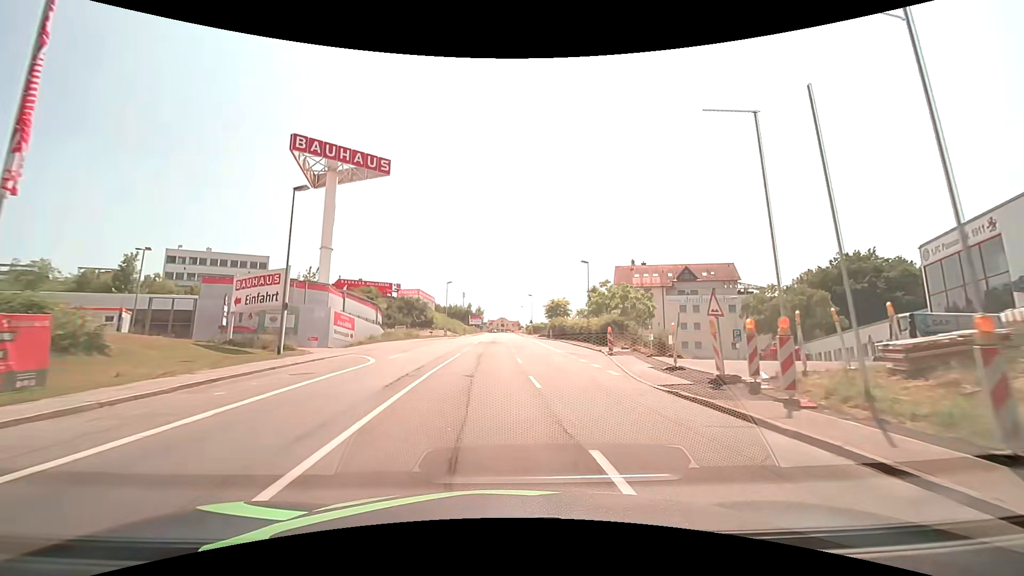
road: tertiary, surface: asphalt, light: Day
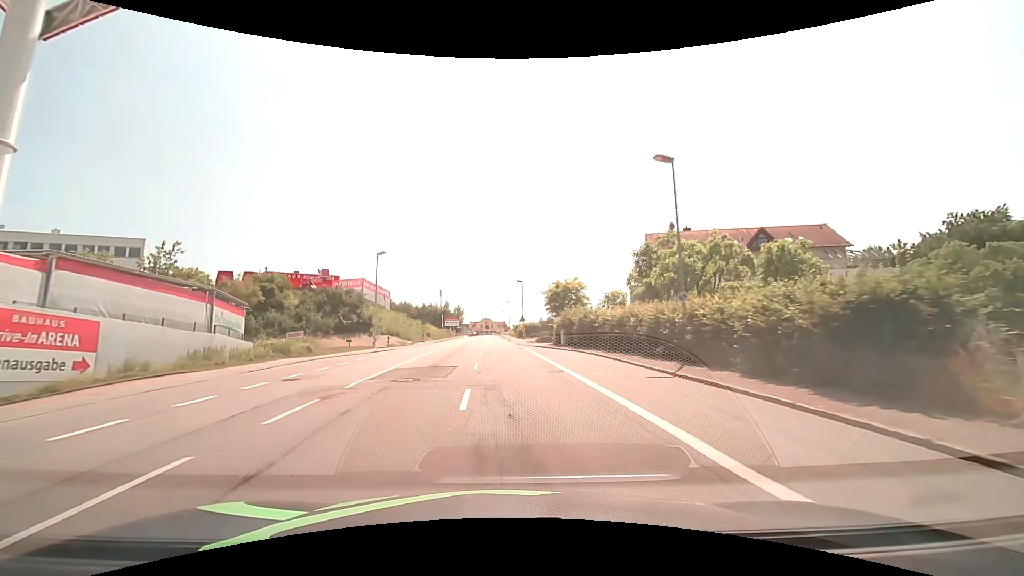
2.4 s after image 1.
(+0.9, +31.0) m; +2°
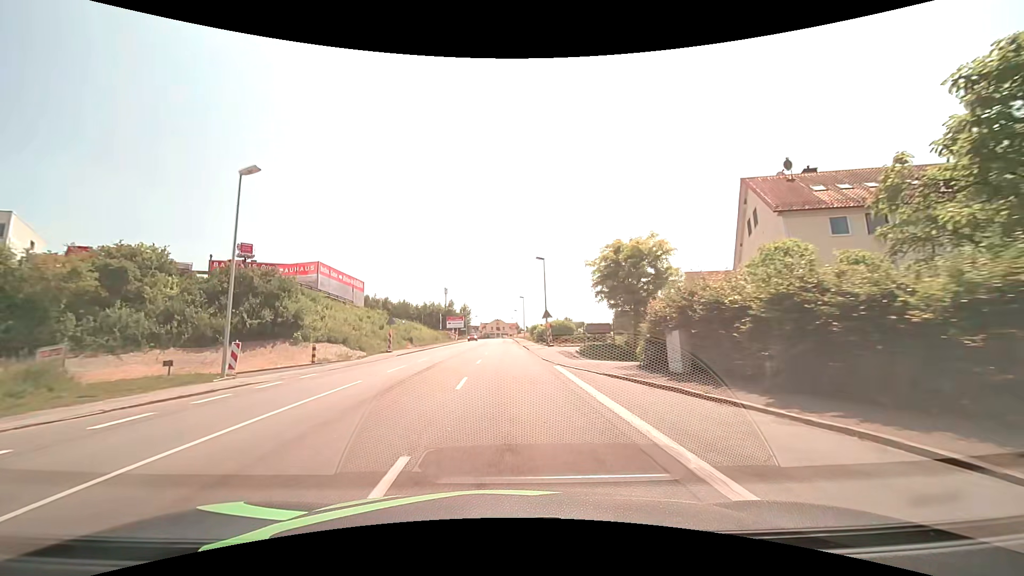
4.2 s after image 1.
(-0.3, +23.2) m; -1°
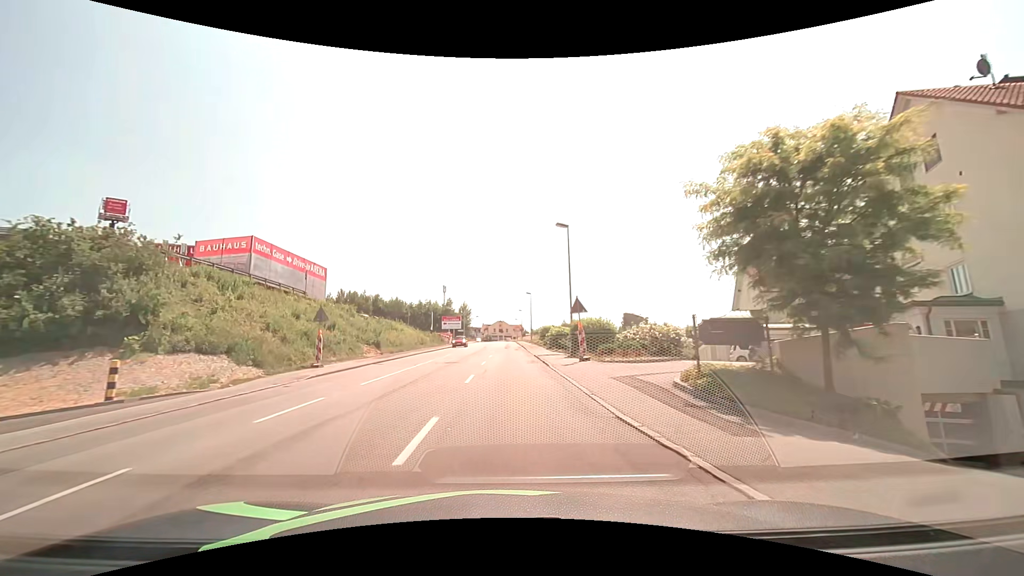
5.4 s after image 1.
(-0.2, +15.5) m; -1°
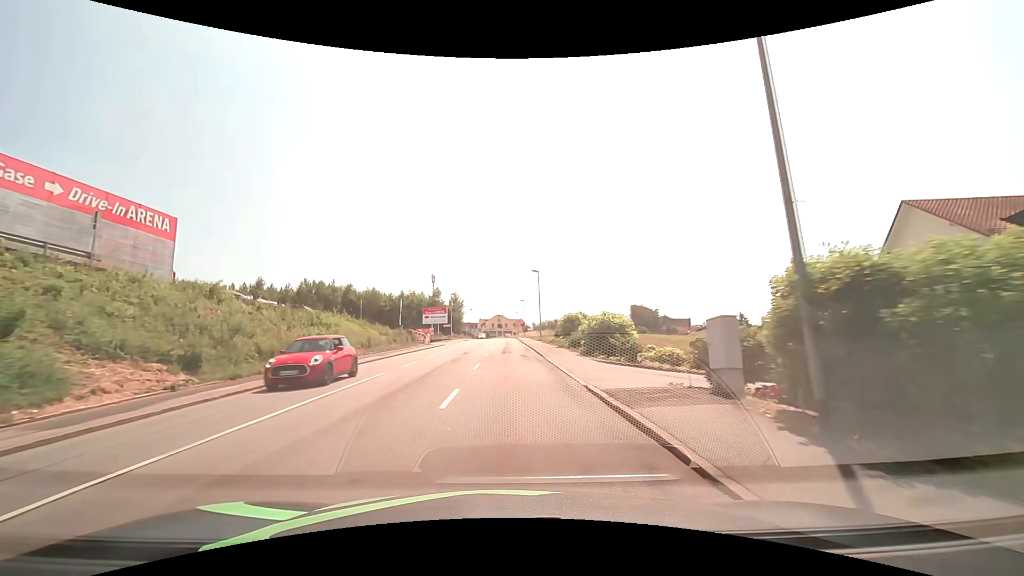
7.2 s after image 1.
(0.0, +23.3) m; 0°
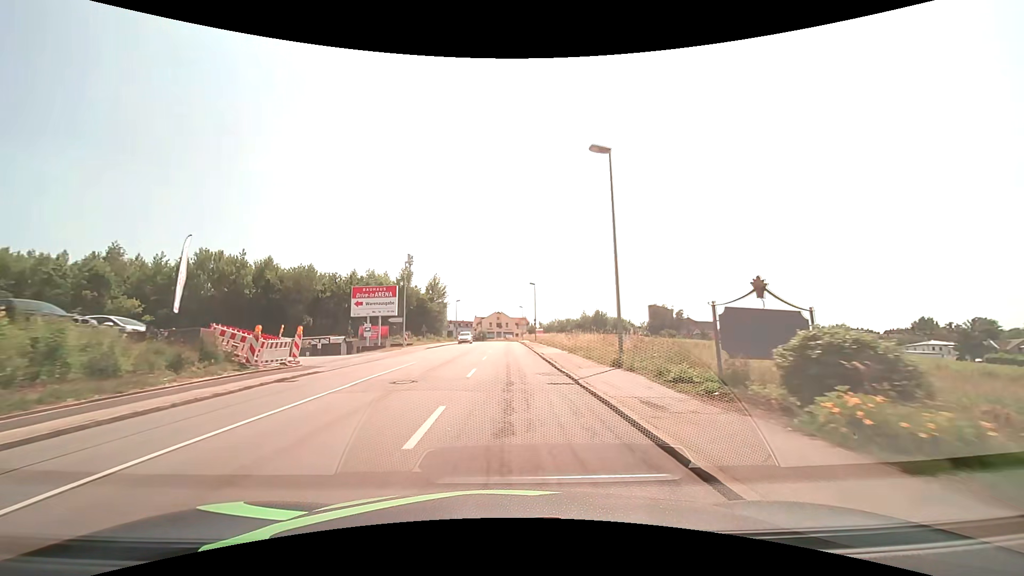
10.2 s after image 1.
(-0.1, +39.0) m; 0°
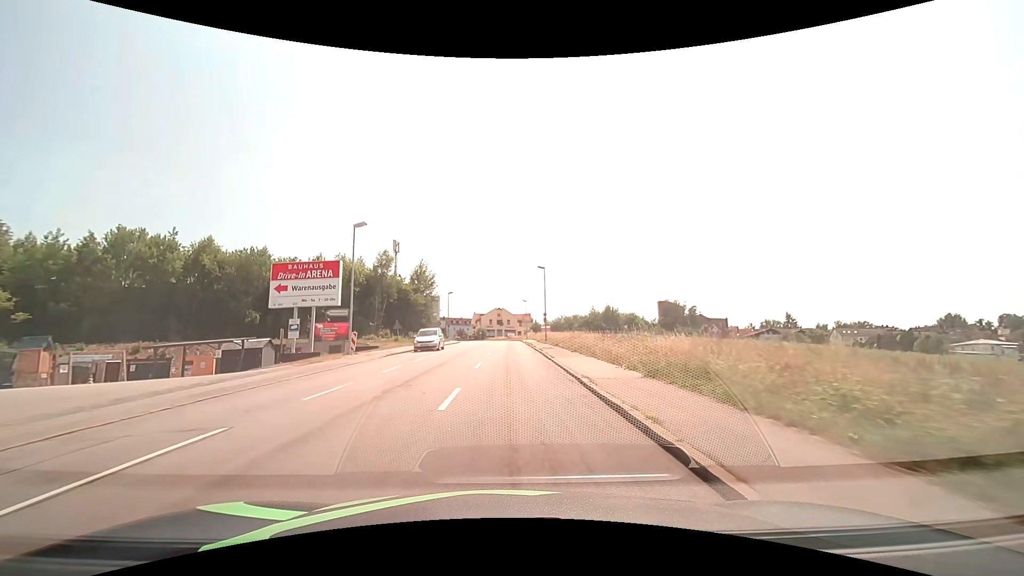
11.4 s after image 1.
(0.0, +15.6) m; 0°
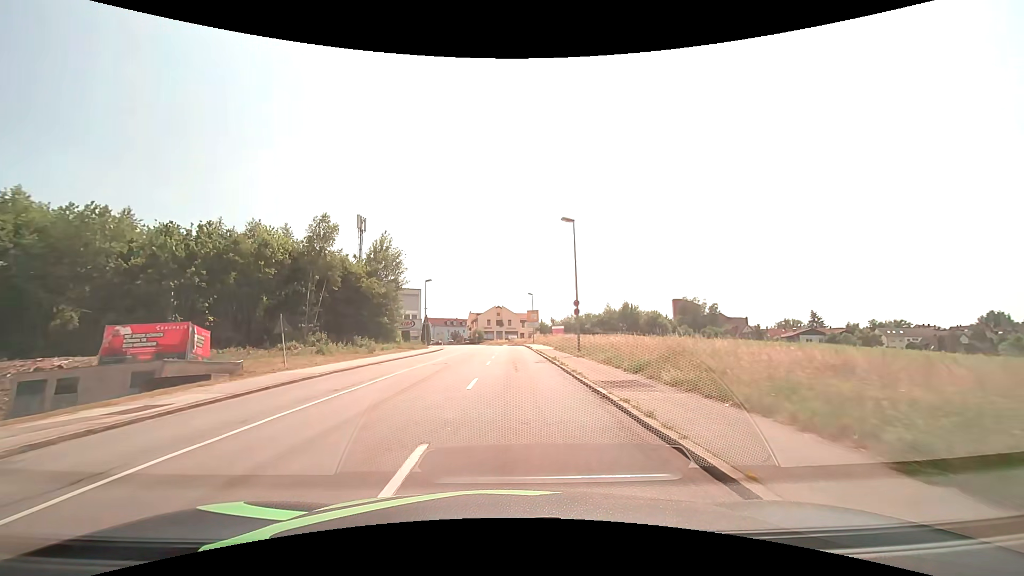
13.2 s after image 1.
(0.0, +23.4) m; 0°
